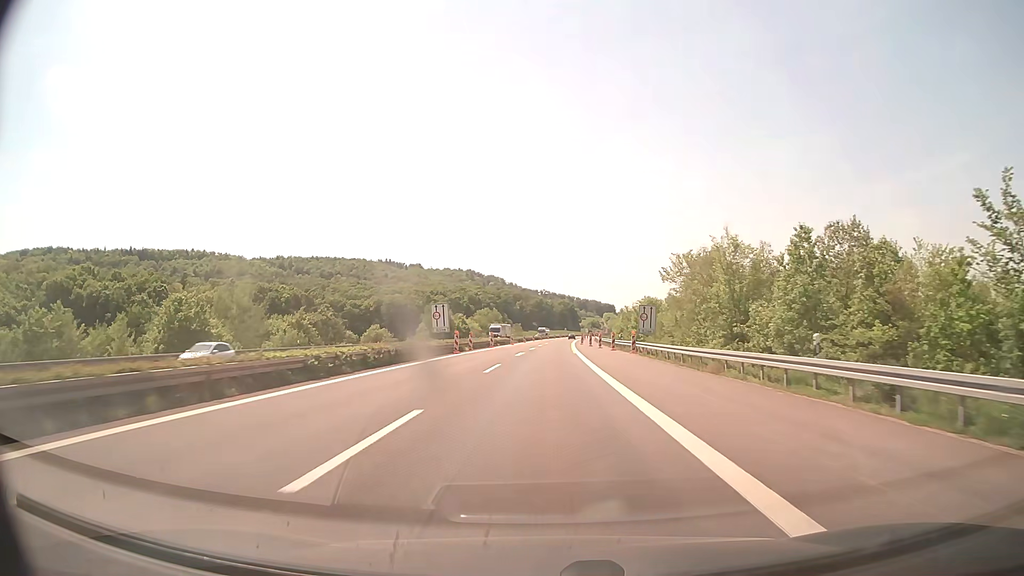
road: motorway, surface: concrete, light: Day
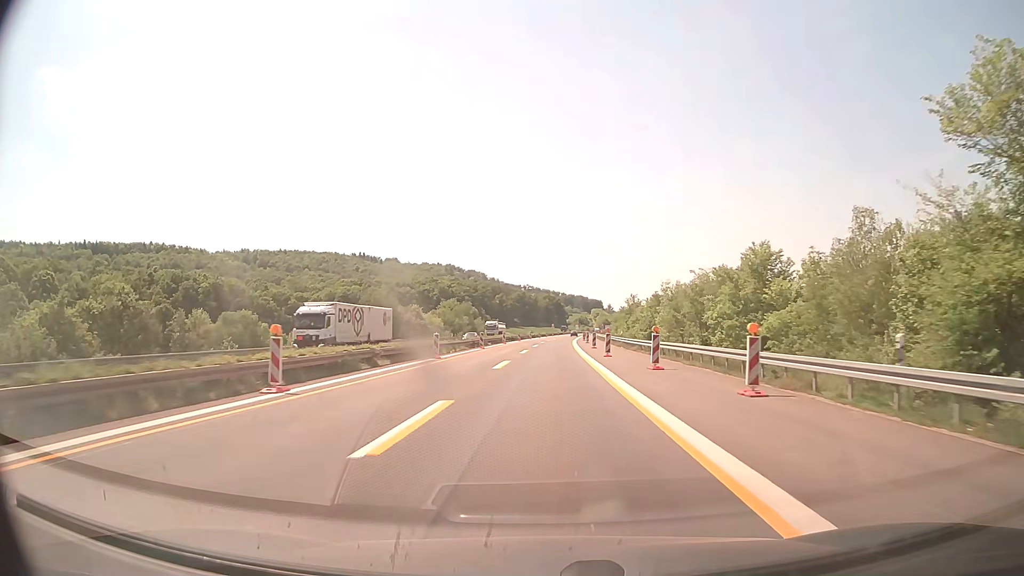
(+0.6, +52.0) m; +1°
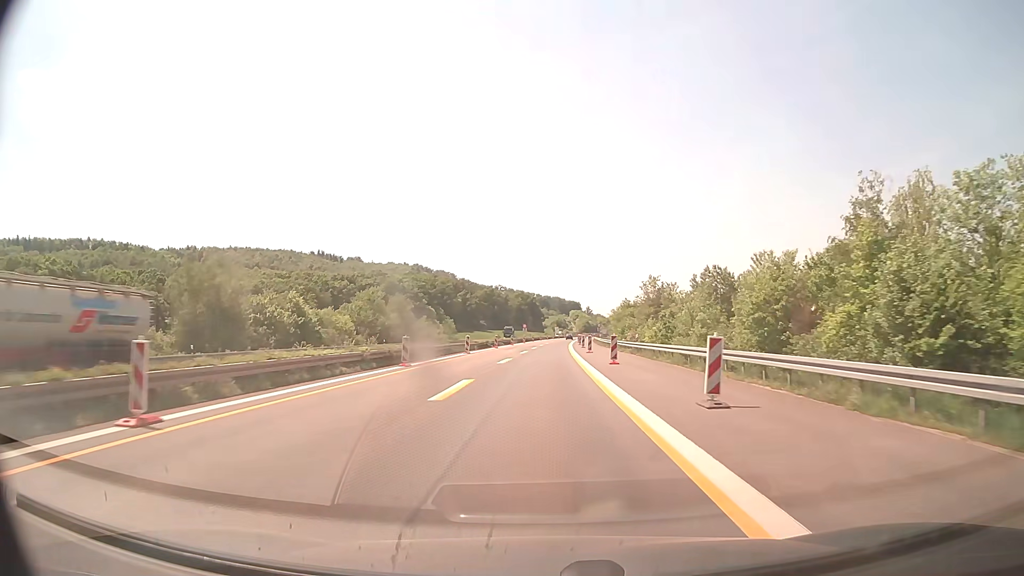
(+1.4, +65.2) m; +2°
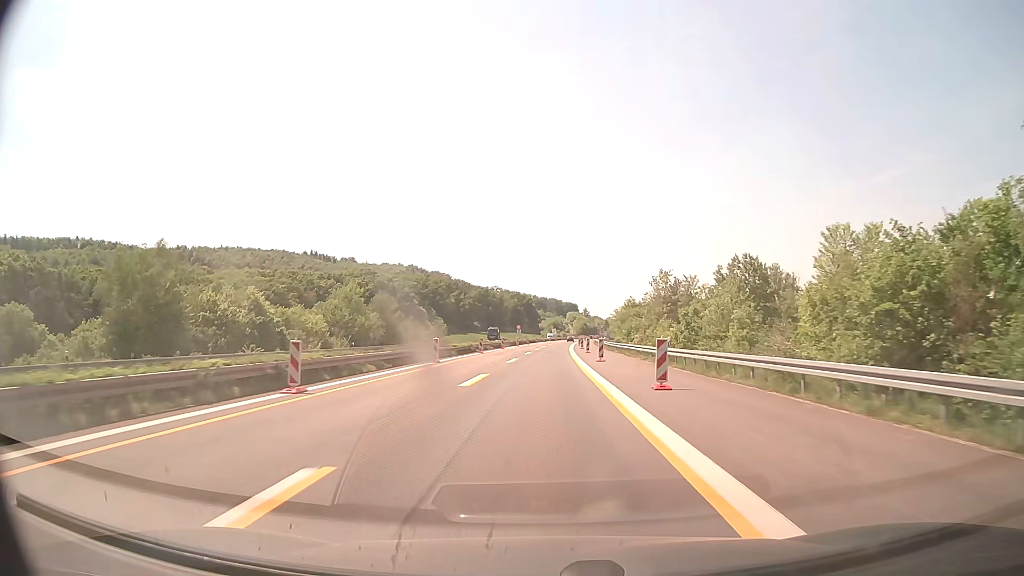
(0.0, +13.0) m; 0°
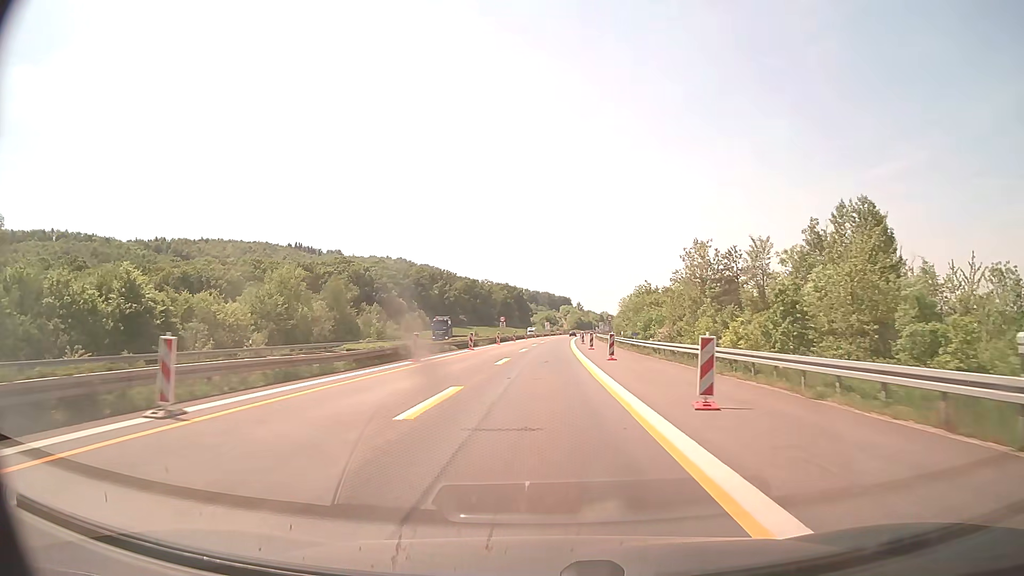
(+0.1, +26.1) m; +1°
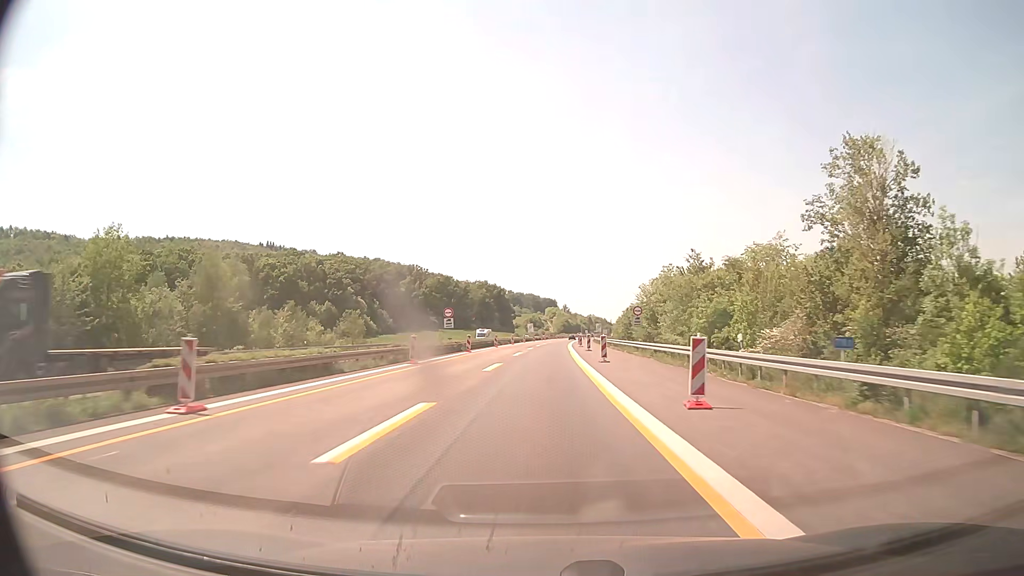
(+0.5, +39.1) m; +1°
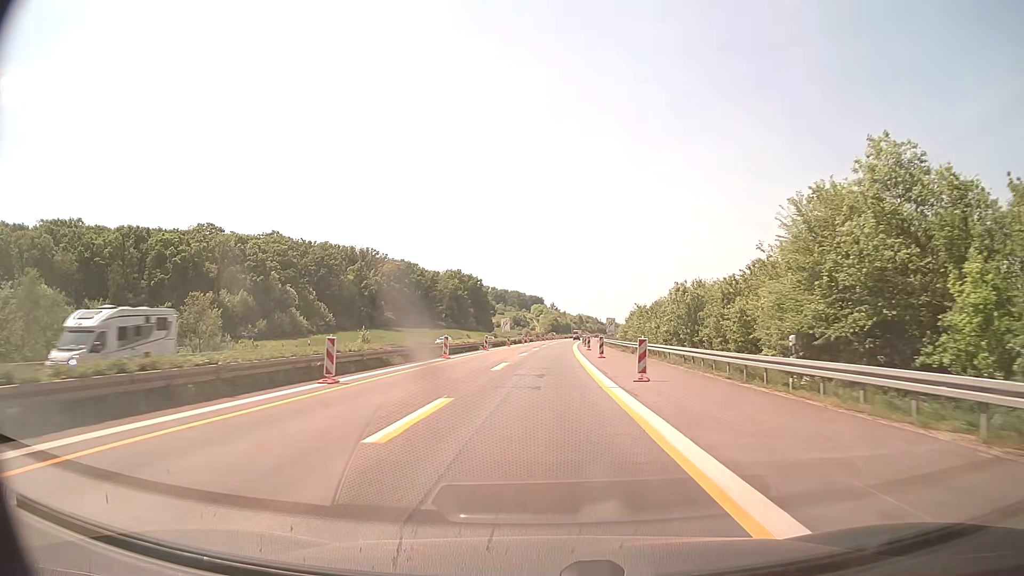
(+0.5, +52.1) m; +1°
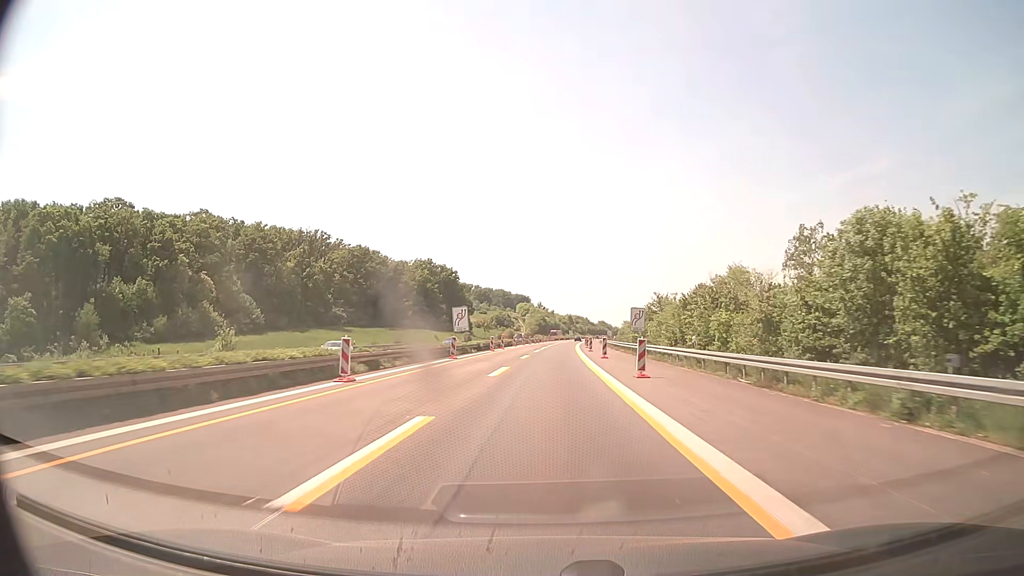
(+0.3, +39.1) m; +1°
(0, +10) (0, +20) (0, +30) (0, +40) (+1, +50) (+1, +60) (+2, +70) (+2, +80) (+3, +90) (+3, +100) m
